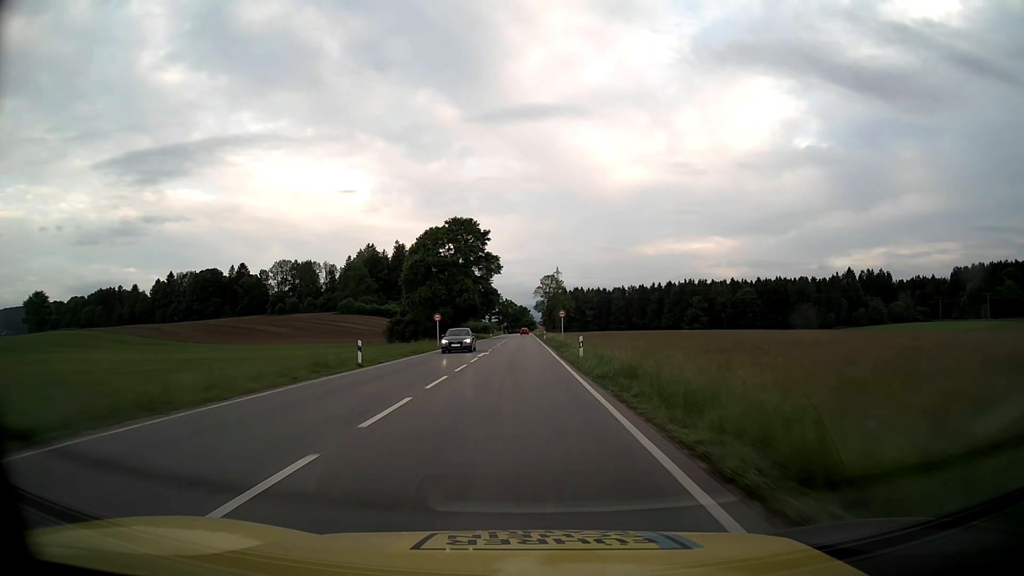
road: primary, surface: asphalt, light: Day
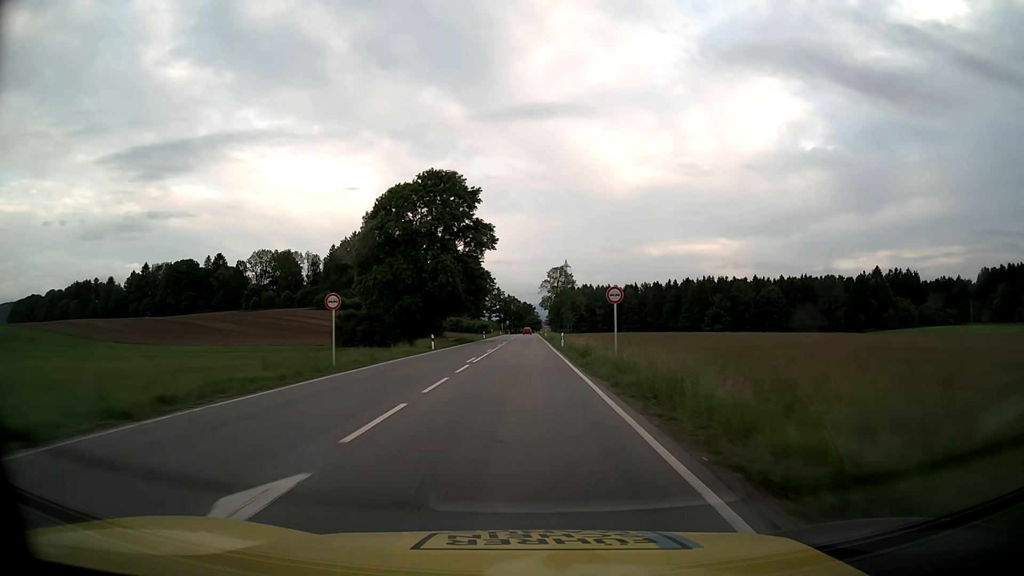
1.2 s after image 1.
(-0.1, +31.3) m; 0°
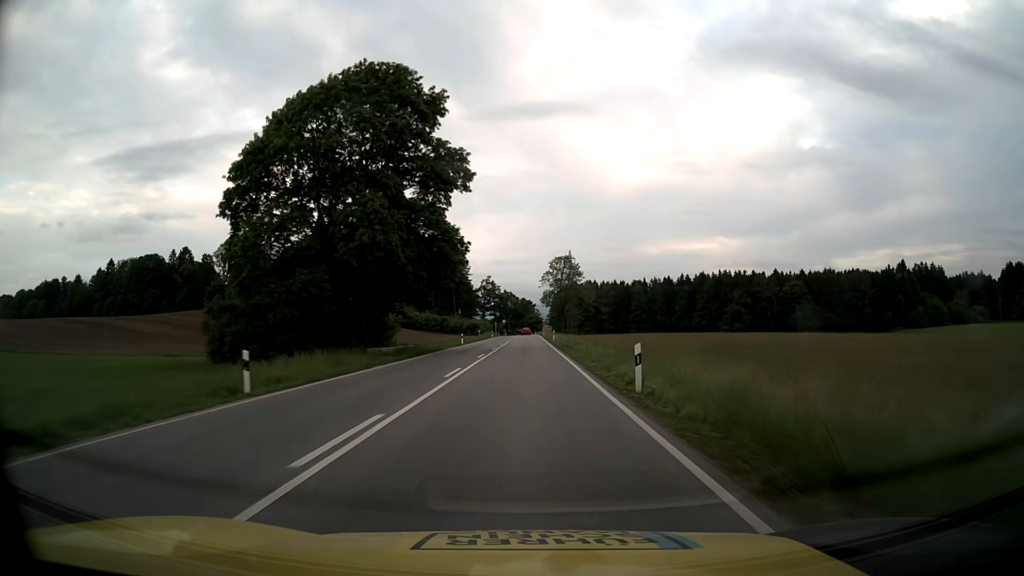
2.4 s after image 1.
(0.0, +31.4) m; 0°
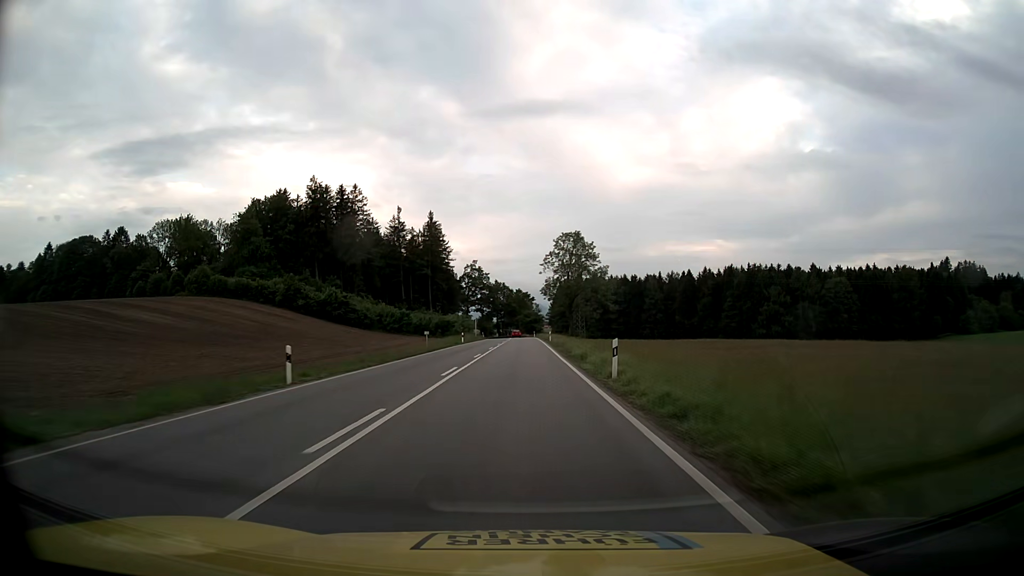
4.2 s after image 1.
(+0.2, +47.3) m; +1°
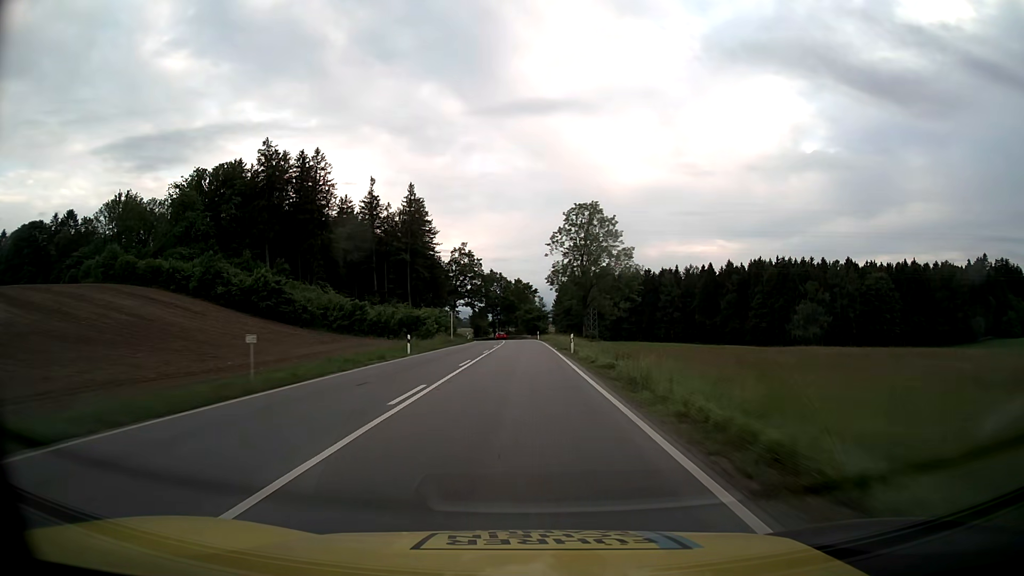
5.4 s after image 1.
(-0.2, +31.6) m; 0°
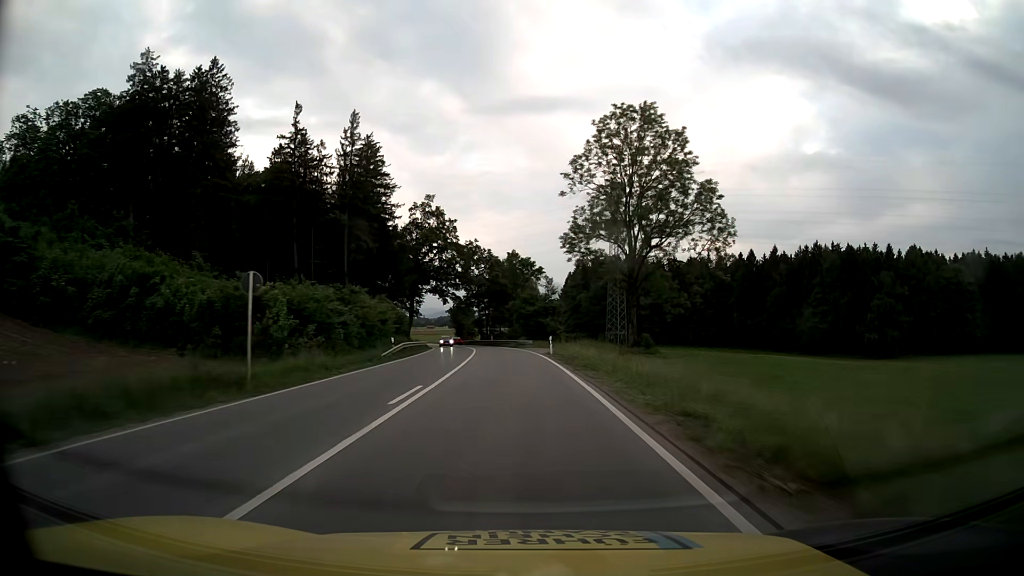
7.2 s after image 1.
(0.0, +47.4) m; 0°
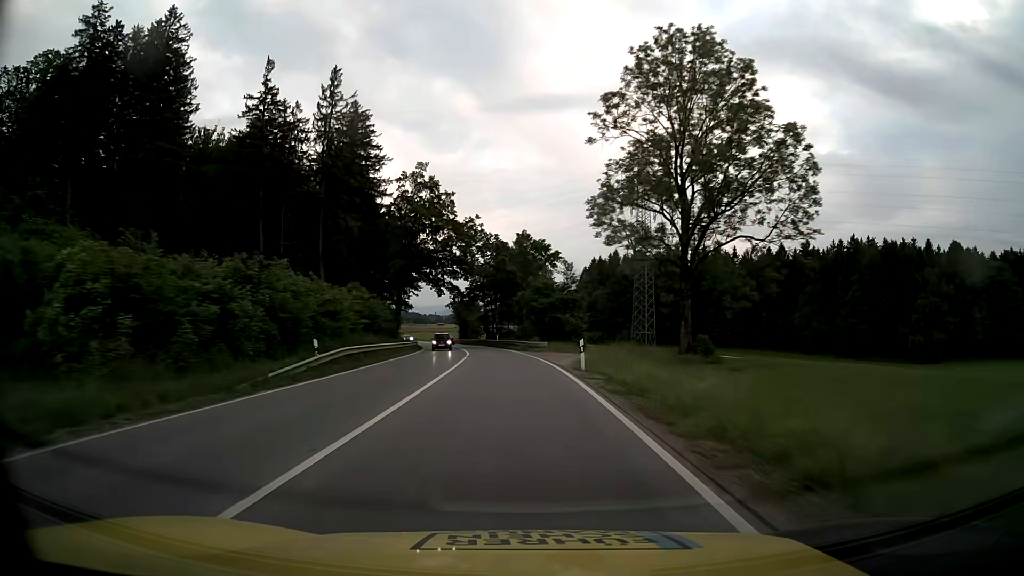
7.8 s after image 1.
(-0.1, +15.8) m; -1°
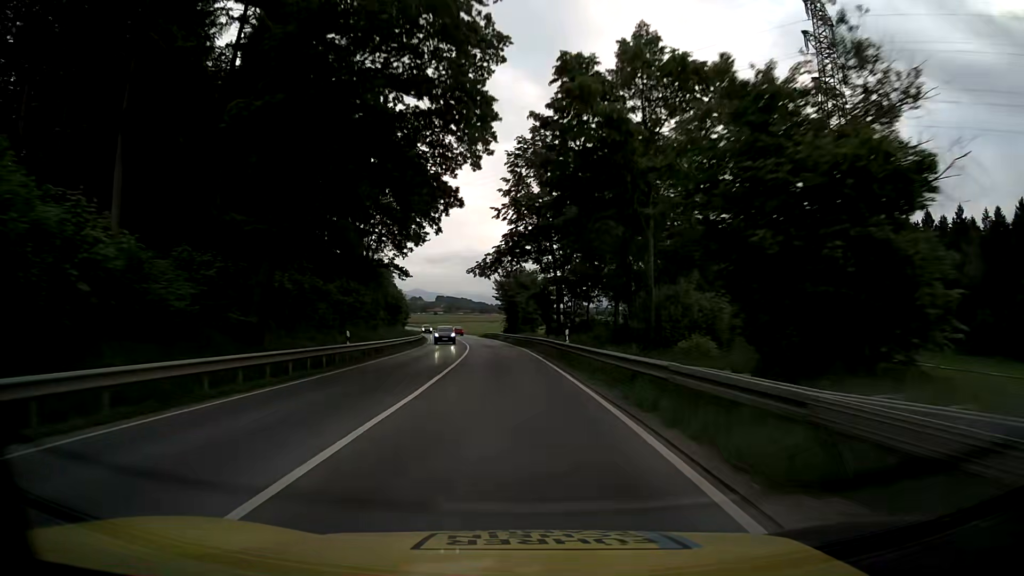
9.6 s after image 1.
(-2.1, +47.5) m; -5°
(0, +10) (0, +20) (-1, +30) (-2, +40) (-3, +50) (-4, +60) (-5, +70) (-7, +80) (-8, +90) (-10, +99) m
